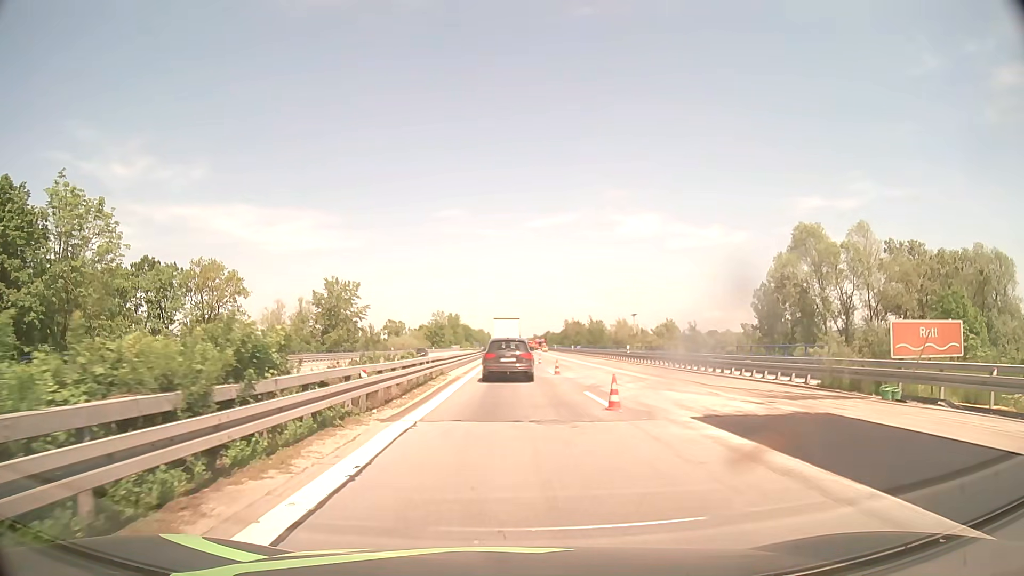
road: motorway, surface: asphalt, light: Day
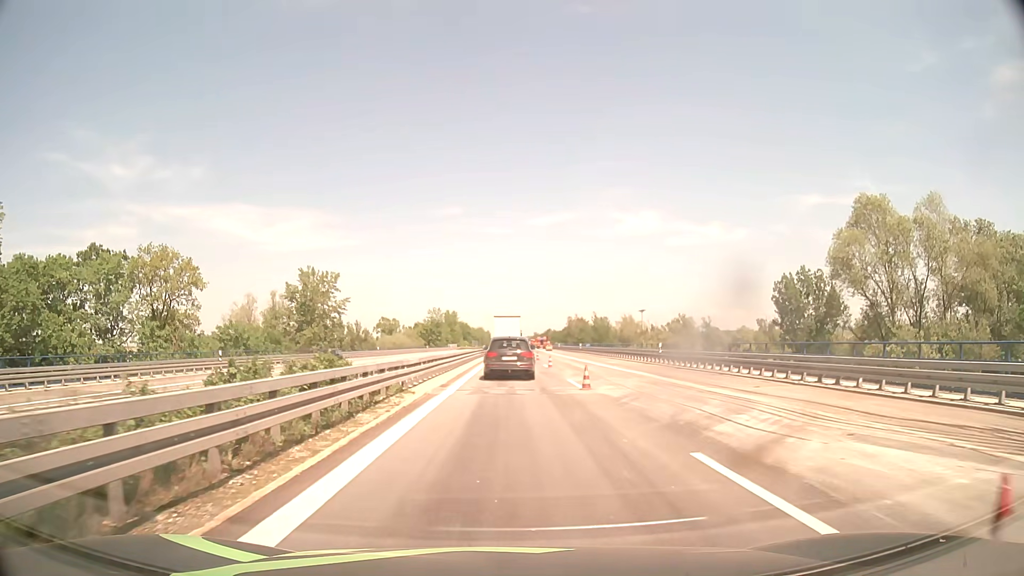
(0.0, +11.8) m; 0°
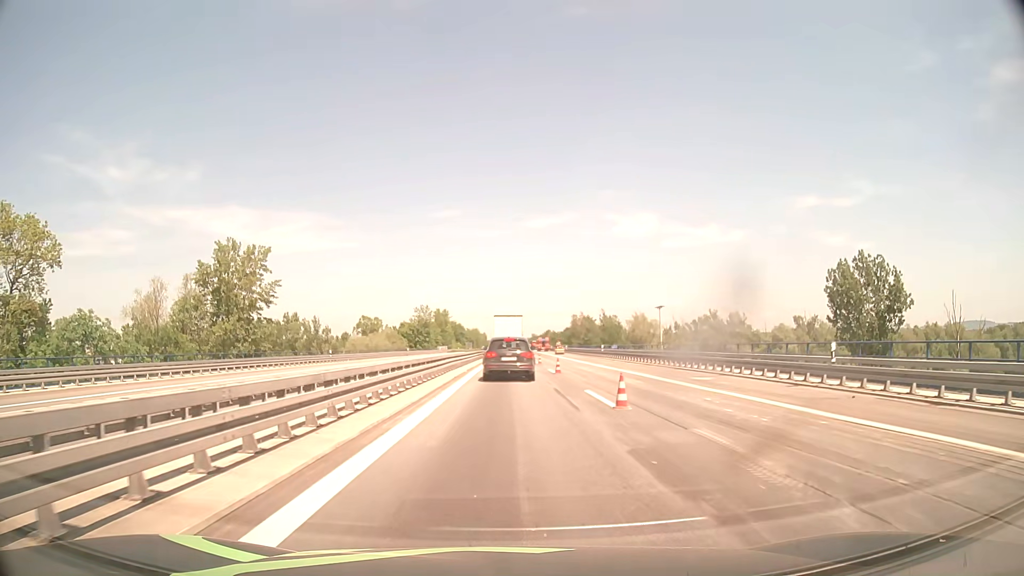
(+0.1, +24.4) m; 0°
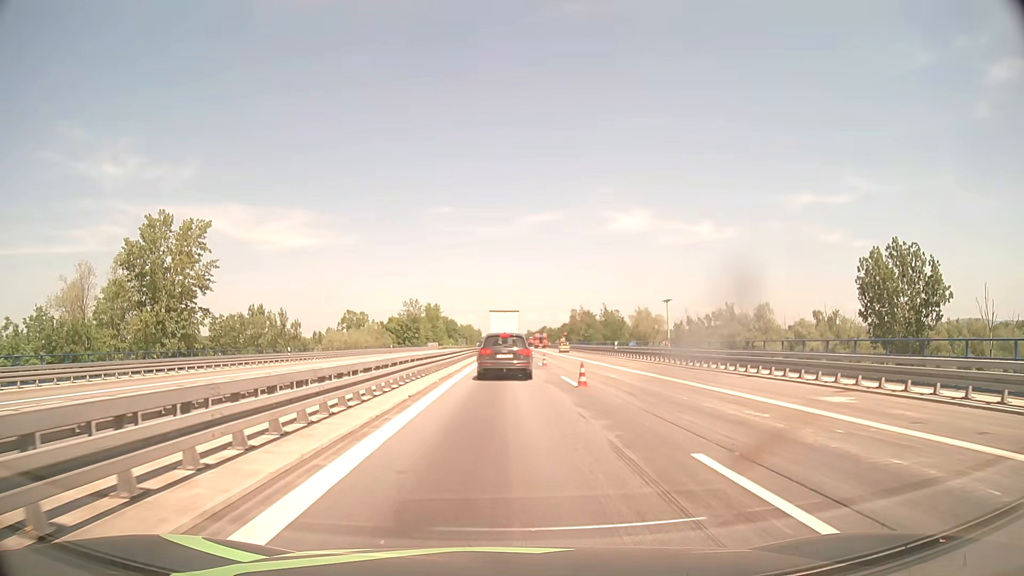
(+0.1, +12.0) m; 0°
(0, +10) (0, +20) (0, +30) (0, +40) (0, +50) (0, +60) (0, +70) (0, +80) (0, +90) (0, +100) m
